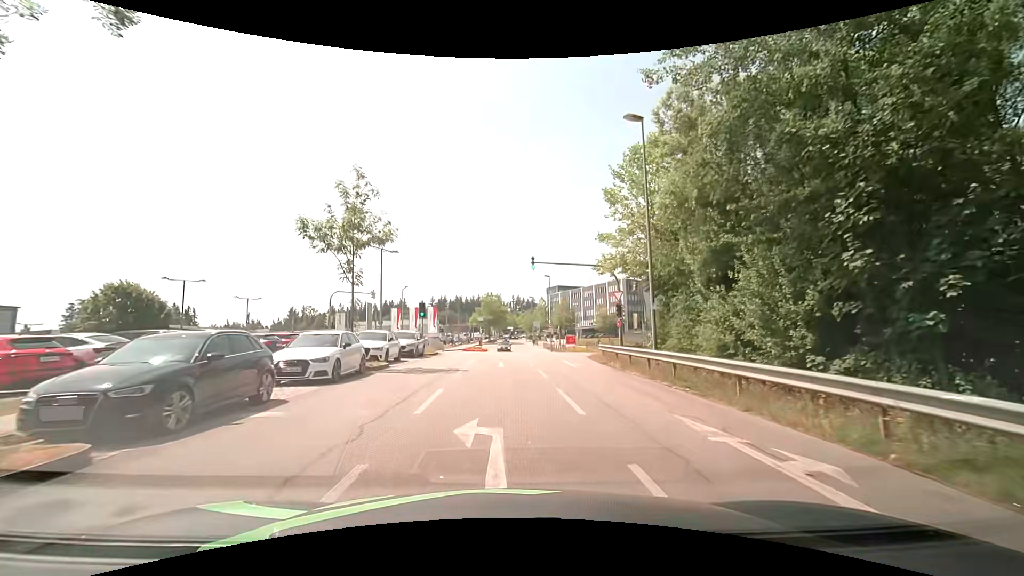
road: residential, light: Day
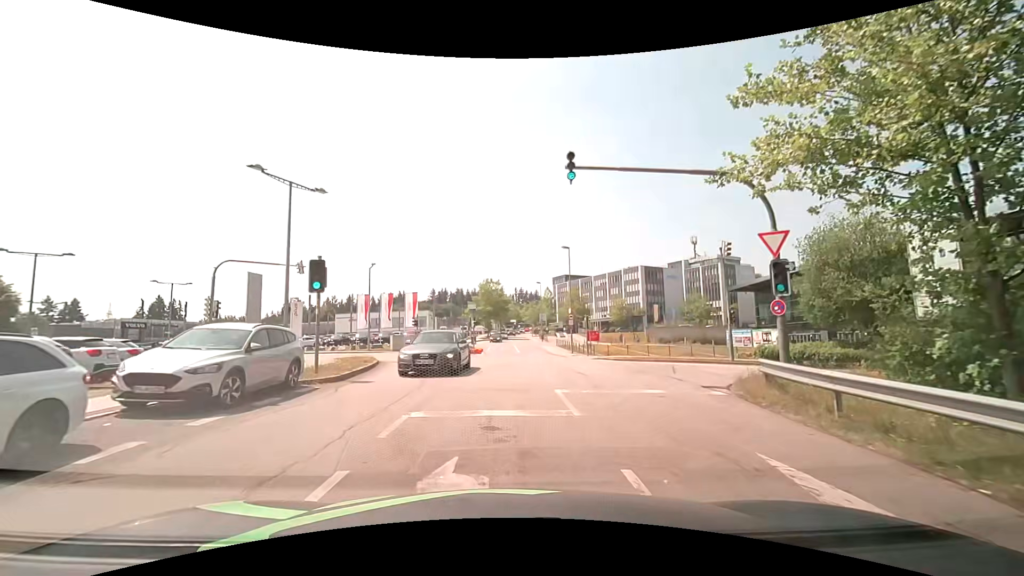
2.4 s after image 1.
(-0.3, +18.7) m; -1°
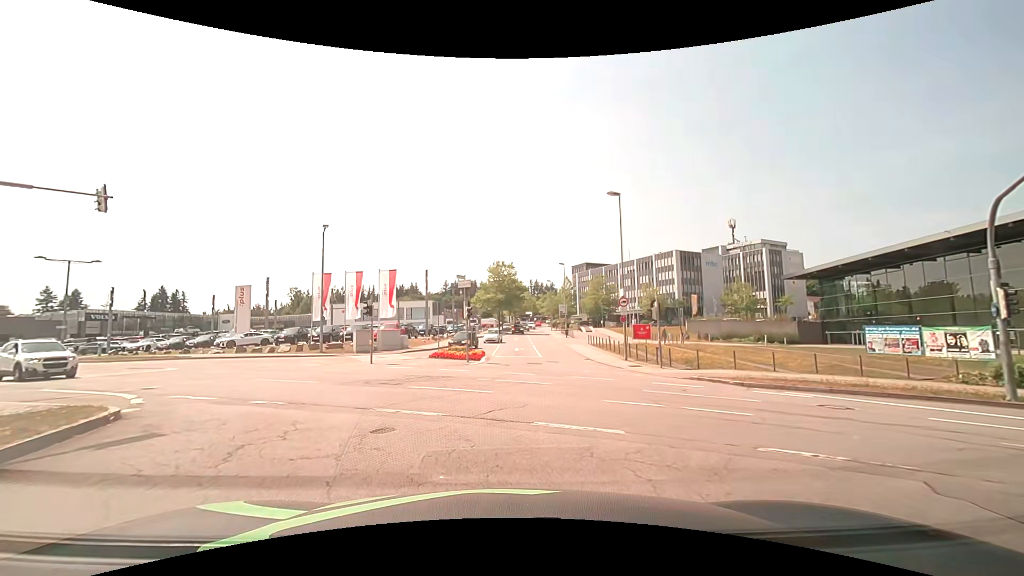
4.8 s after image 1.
(+0.1, +17.2) m; -1°
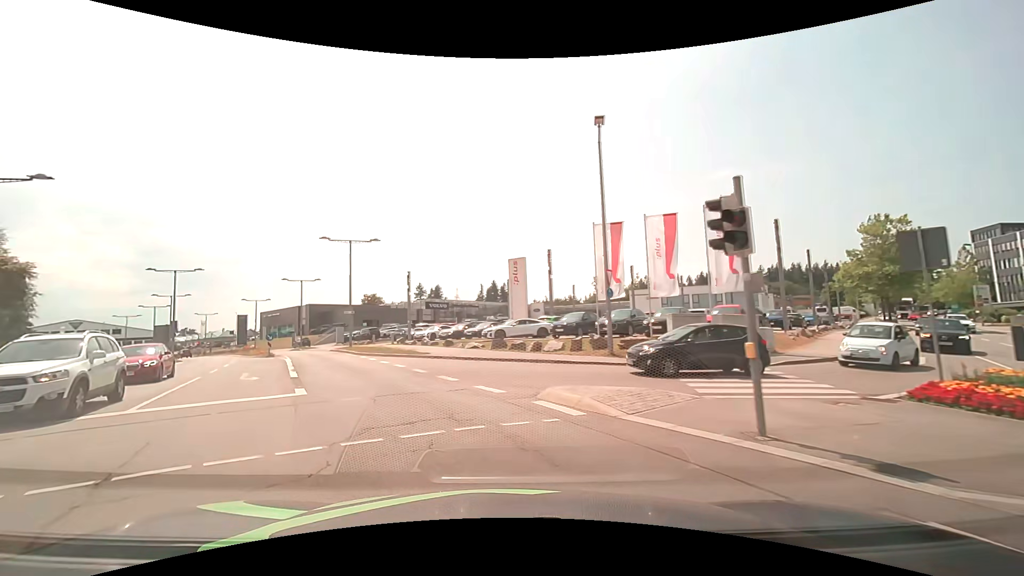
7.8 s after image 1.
(-4.8, +18.3) m; -34°
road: secondary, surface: asphalt
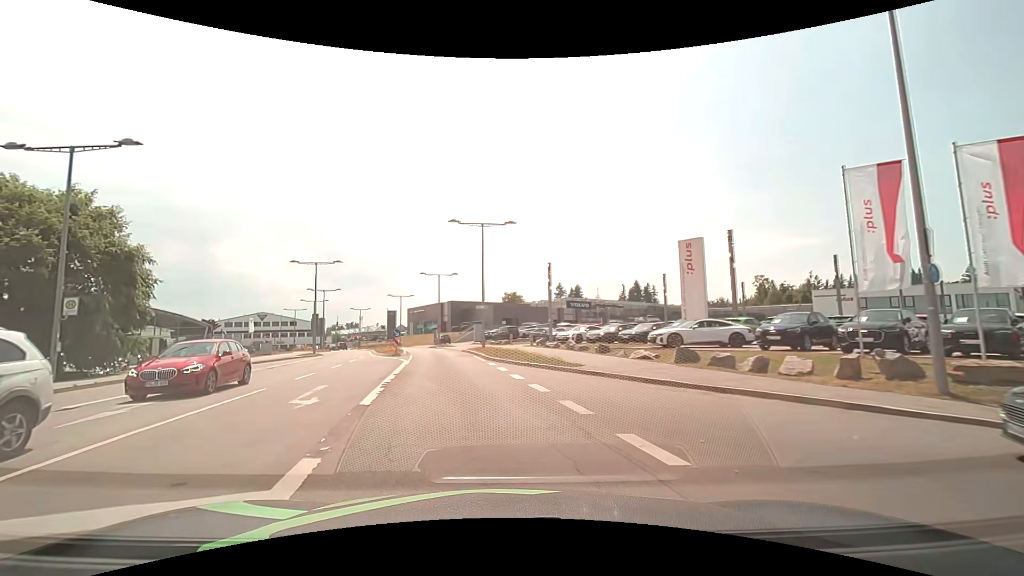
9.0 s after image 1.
(-1.2, +8.2) m; -16°
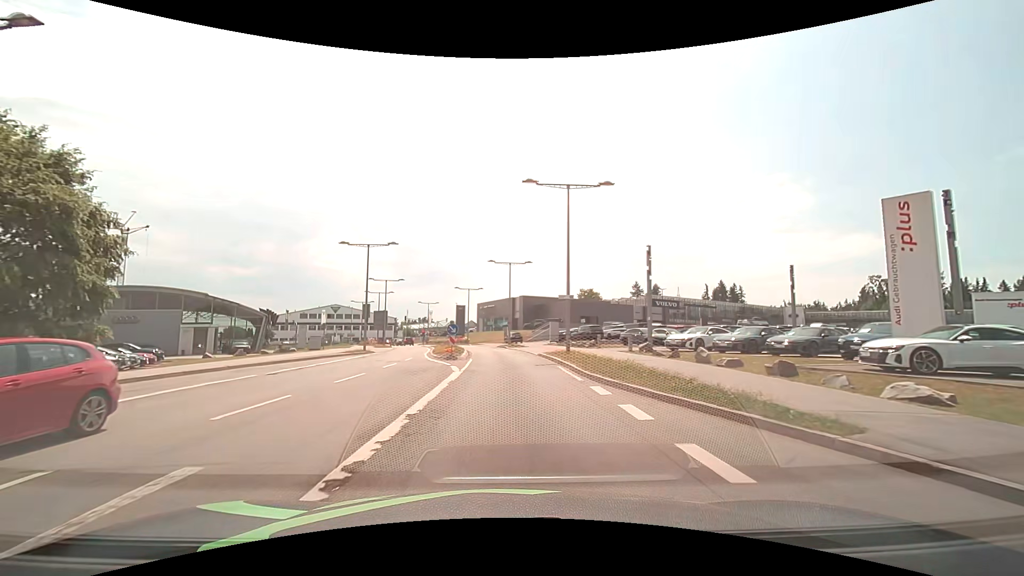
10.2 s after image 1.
(-0.9, +9.4) m; -8°
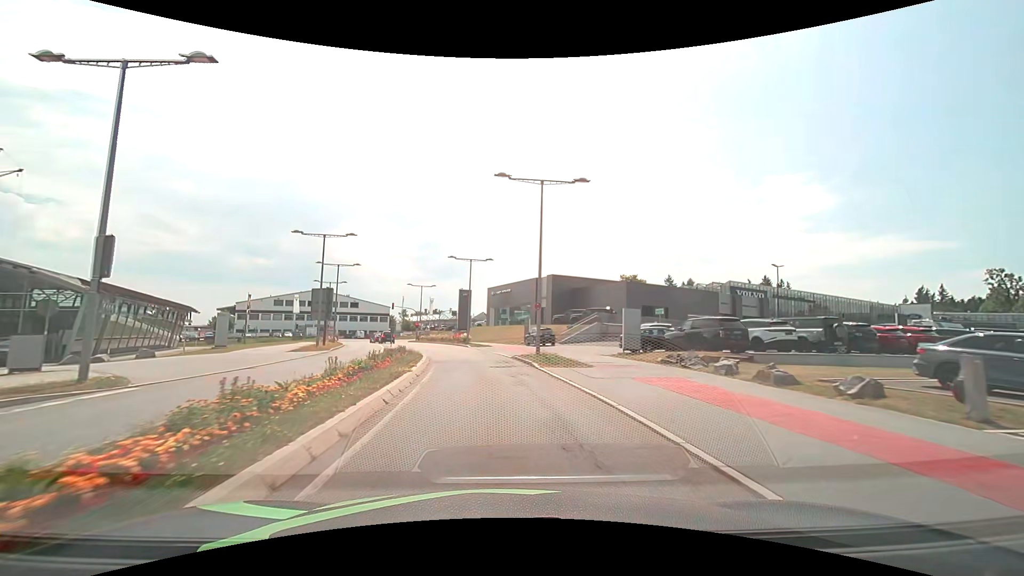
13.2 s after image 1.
(-0.4, +29.4) m; -2°
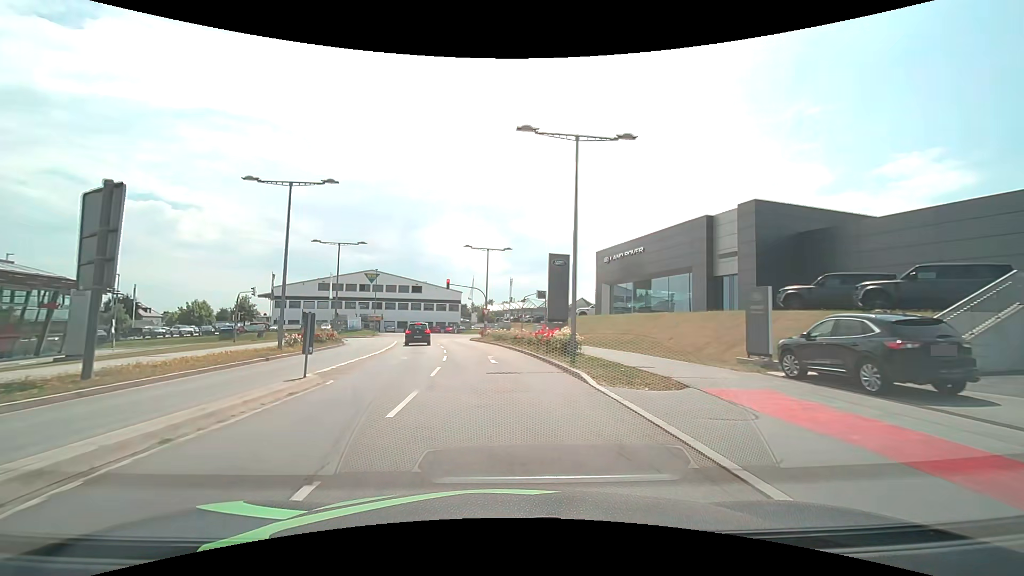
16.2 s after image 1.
(-2.9, +32.7) m; -11°
(0, +10) (-1, +20) (-2, +30) (-3, +40) (-5, +50) (-6, +60) (-1, +68) (+8, +72) (+18, +75) (+28, +77) m
